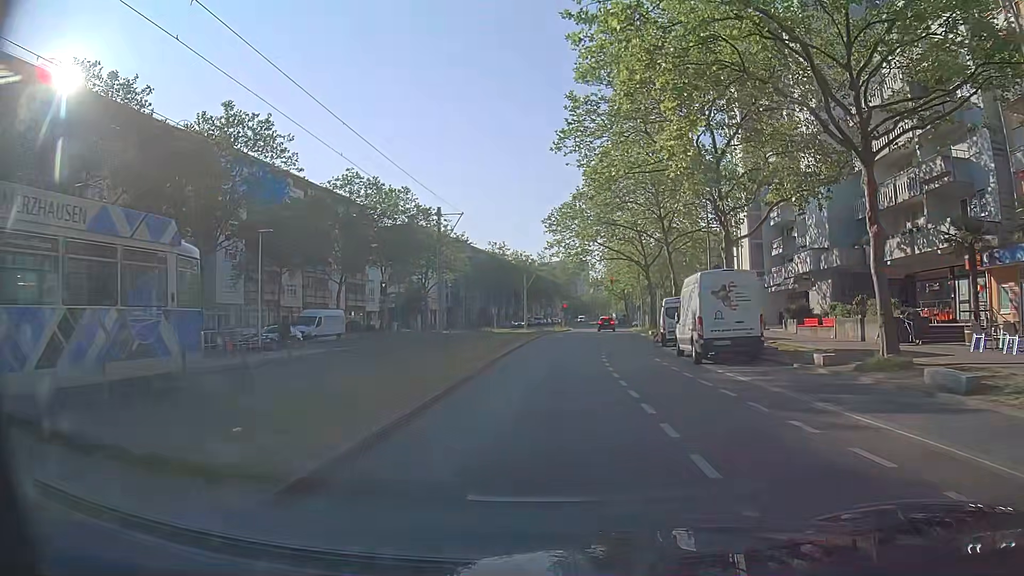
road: tertiary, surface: asphalt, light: Day
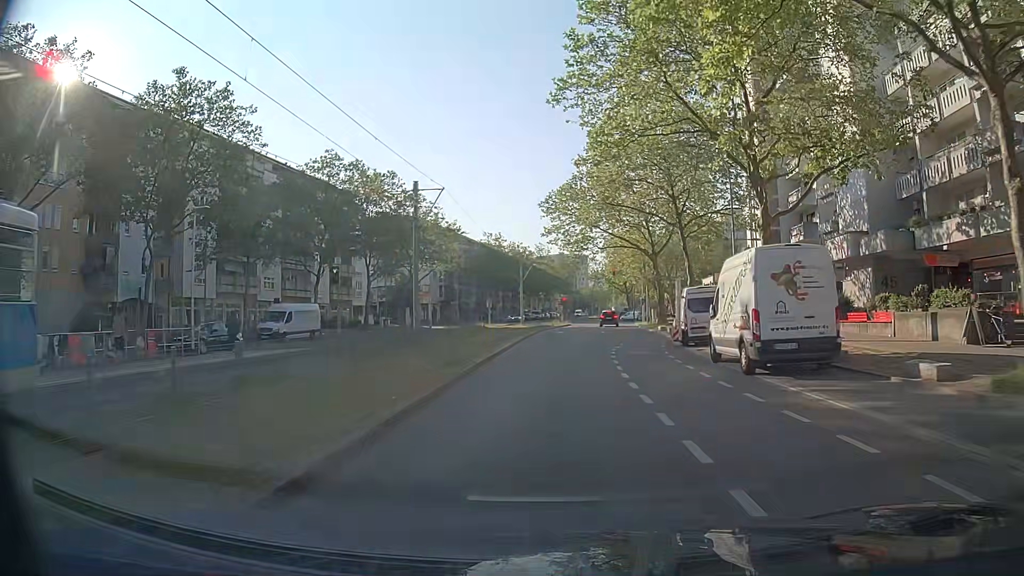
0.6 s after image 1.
(0.0, +5.7) m; -1°
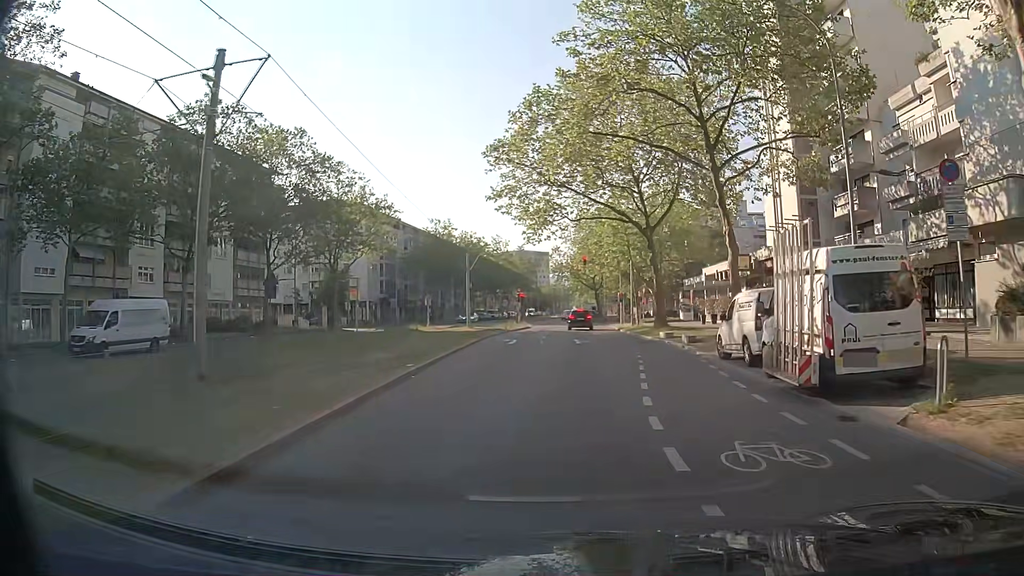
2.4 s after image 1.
(+0.5, +16.4) m; +3°
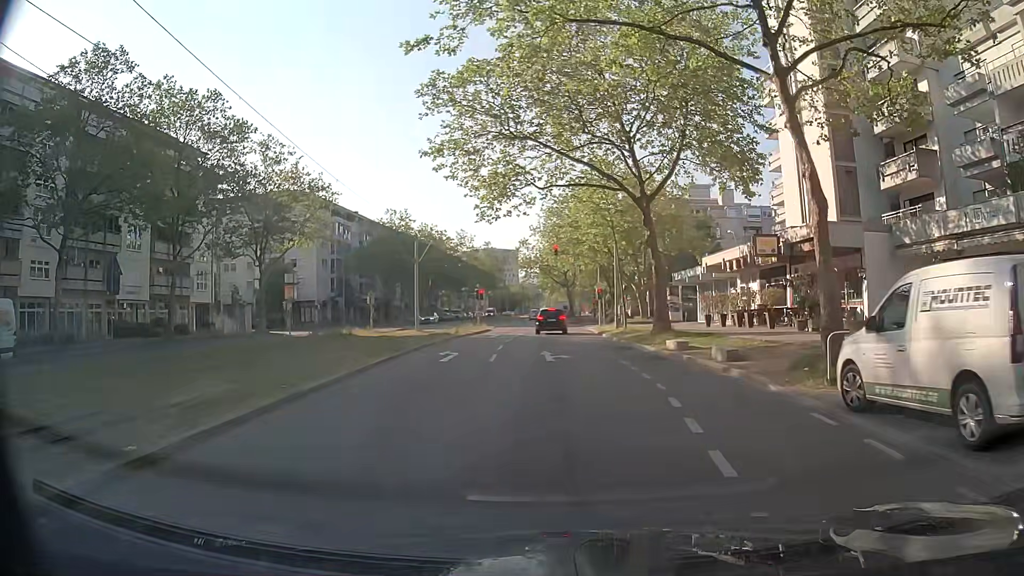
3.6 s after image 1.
(+0.4, +10.2) m; +4°
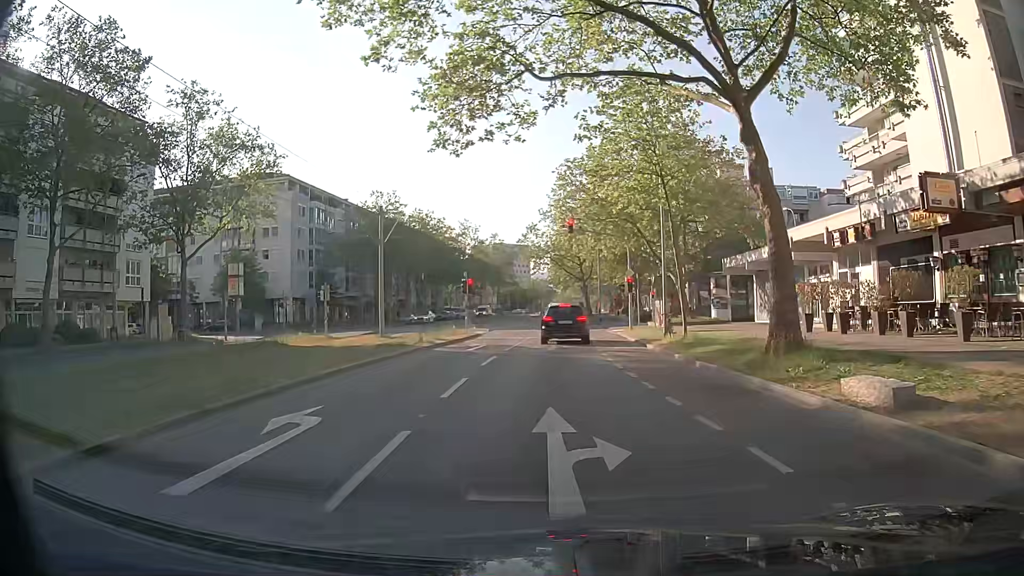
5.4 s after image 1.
(-0.3, +13.7) m; -2°
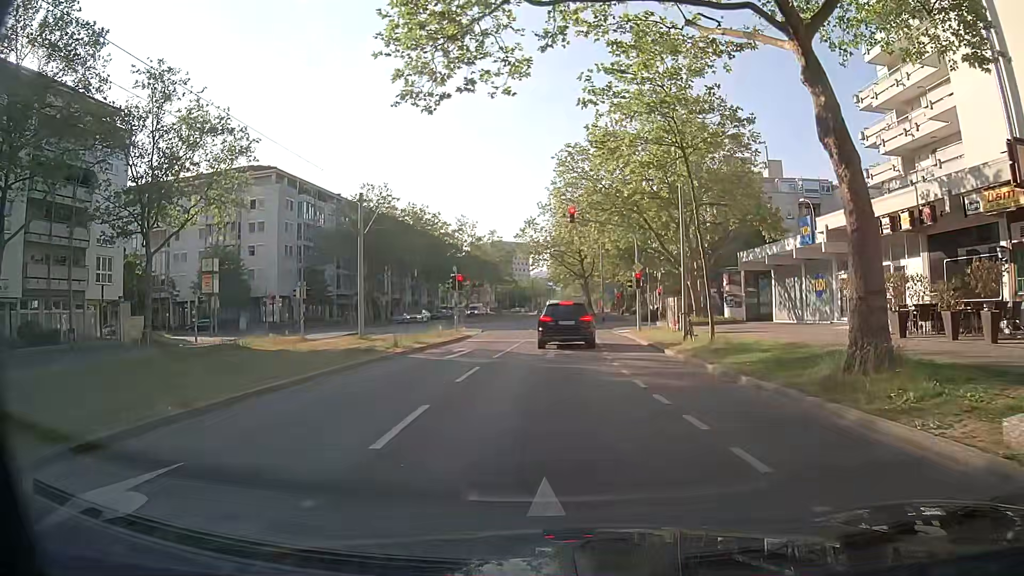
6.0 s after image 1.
(0.0, +3.9) m; 0°
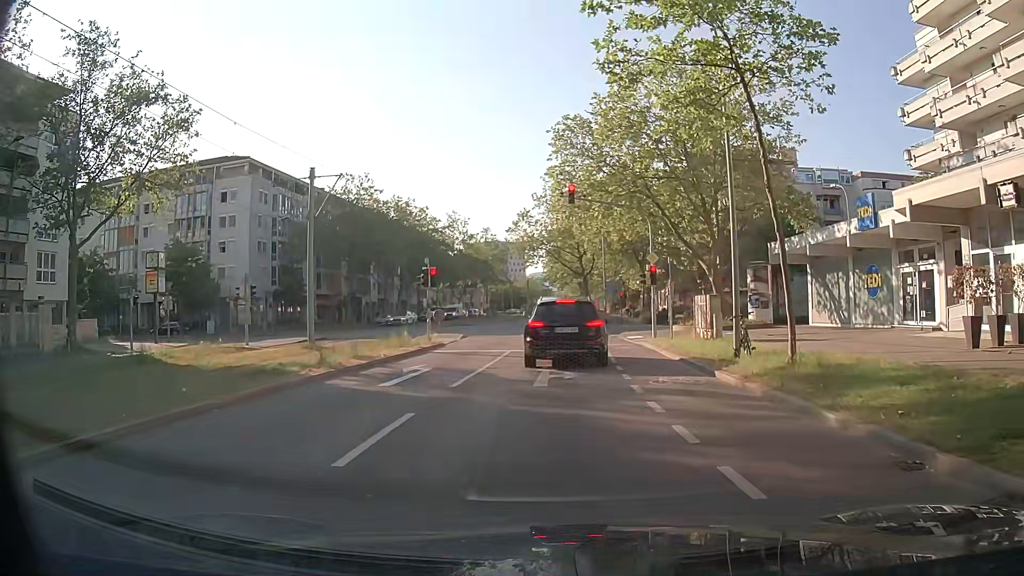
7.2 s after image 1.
(+0.1, +6.6) m; 0°
